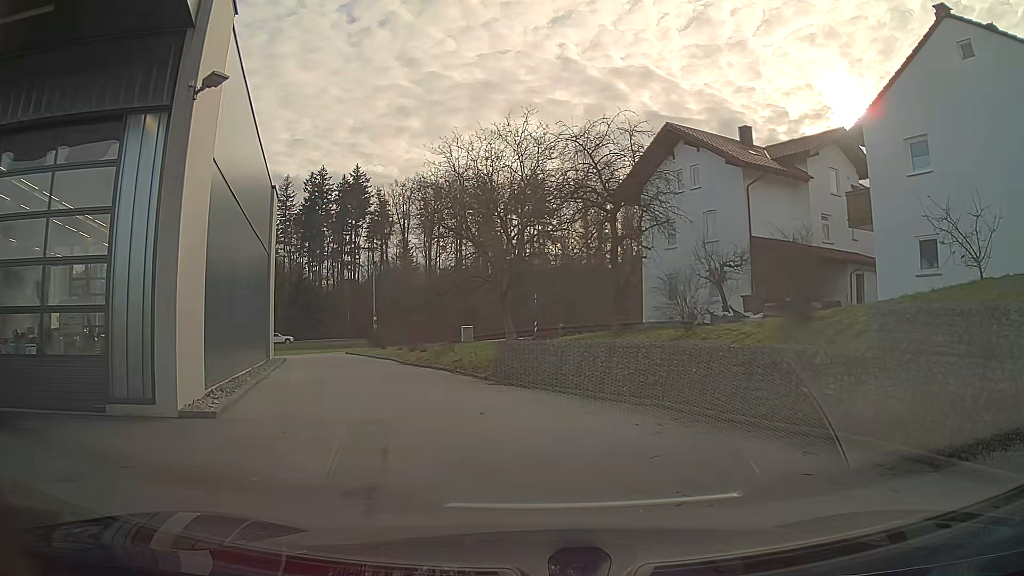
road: secondary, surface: asphalt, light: Day
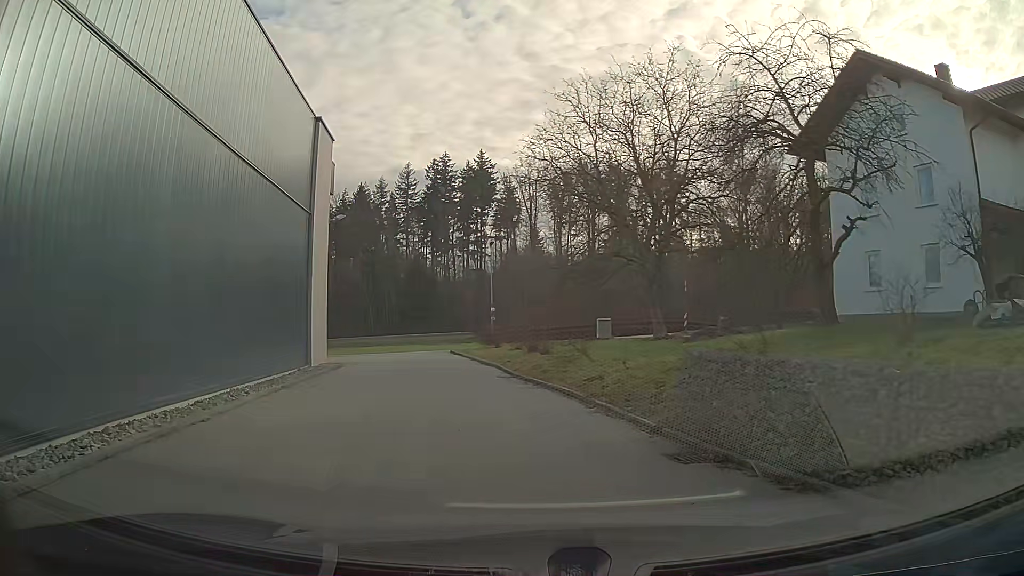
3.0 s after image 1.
(-1.0, +9.7) m; -13°
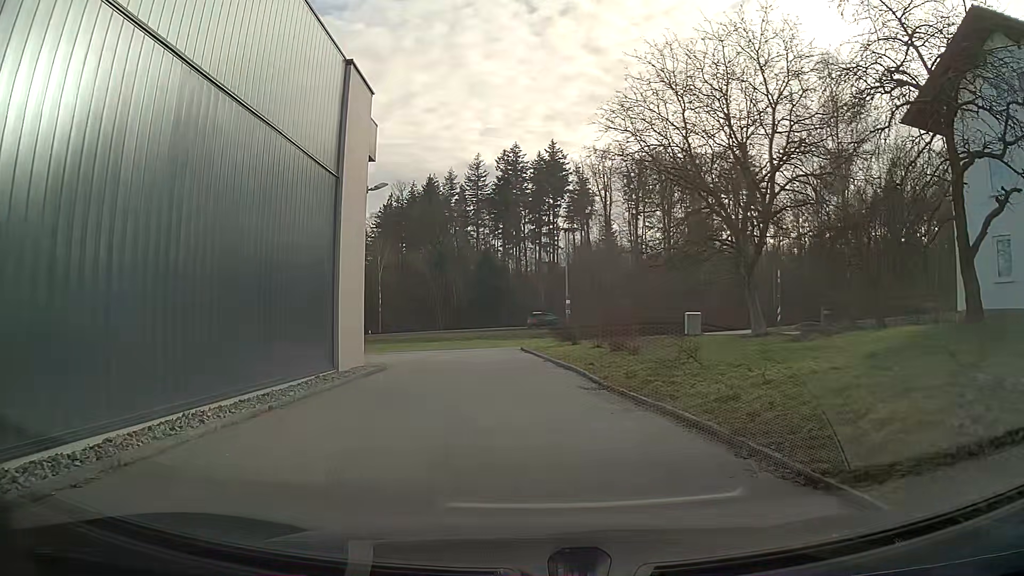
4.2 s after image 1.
(-0.2, +4.5) m; -4°
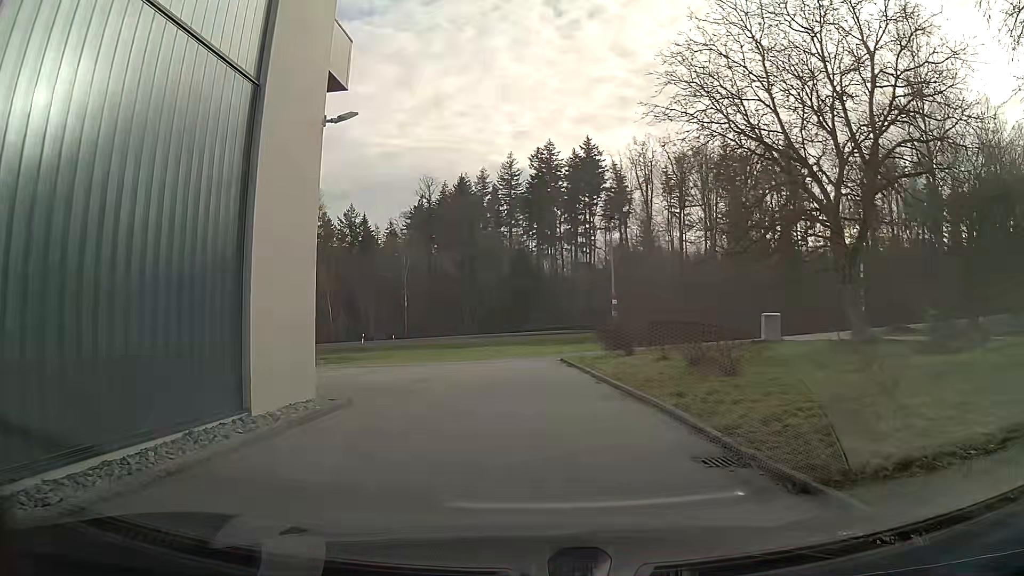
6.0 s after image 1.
(-0.1, +6.9) m; -1°
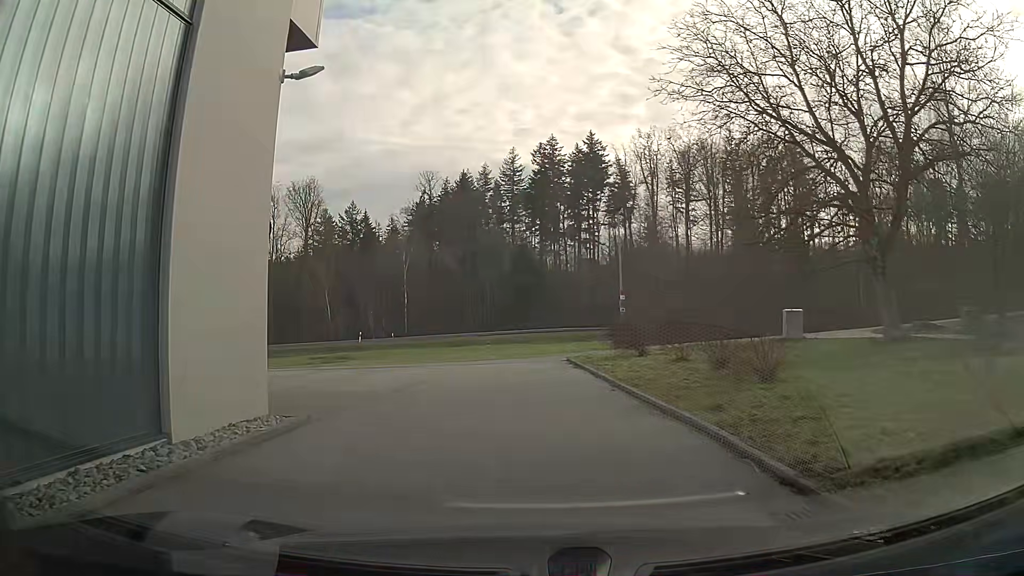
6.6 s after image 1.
(0.0, +2.2) m; -1°
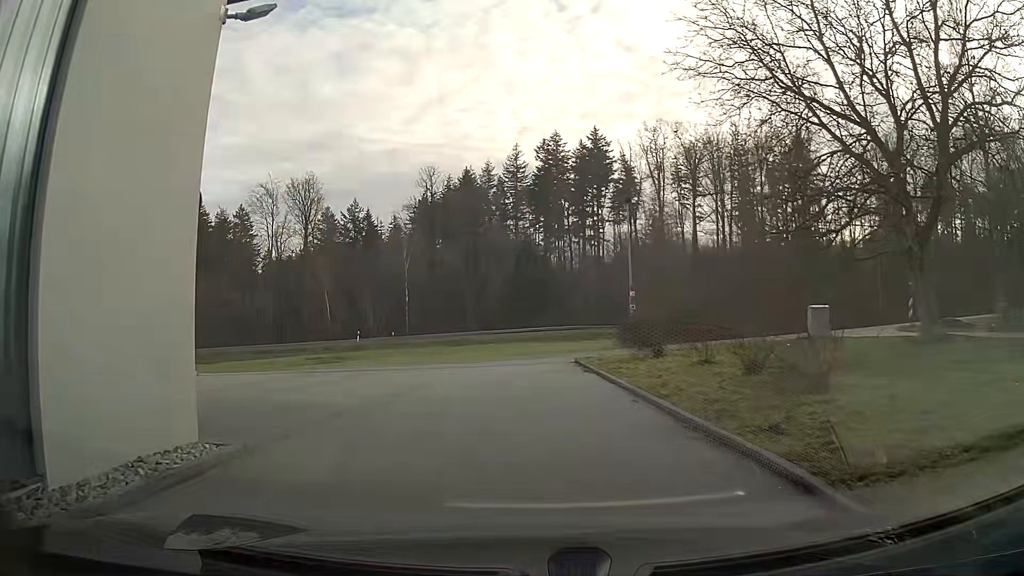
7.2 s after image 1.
(0.0, +2.2) m; -1°
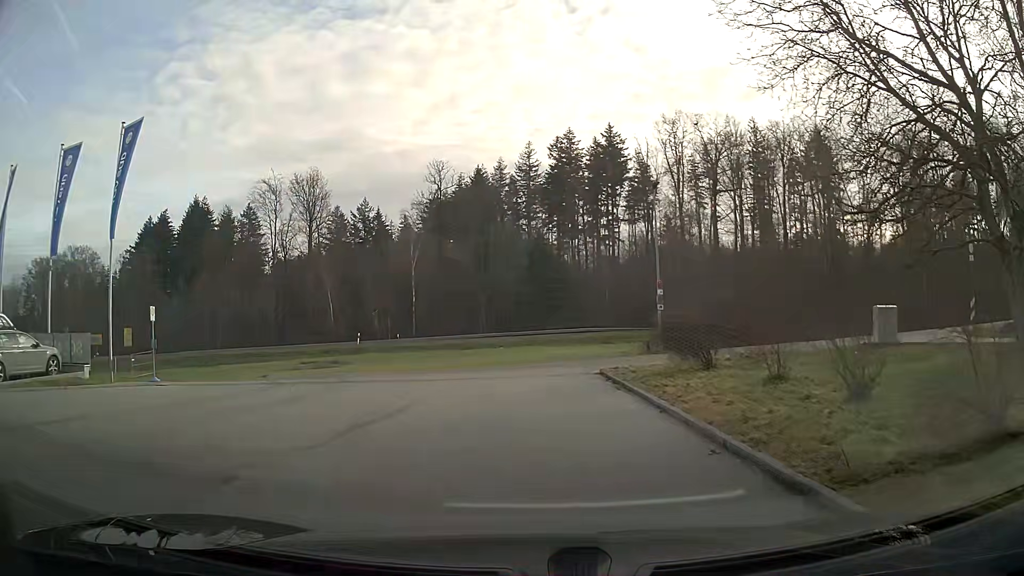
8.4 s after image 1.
(0.0, +4.3) m; -1°
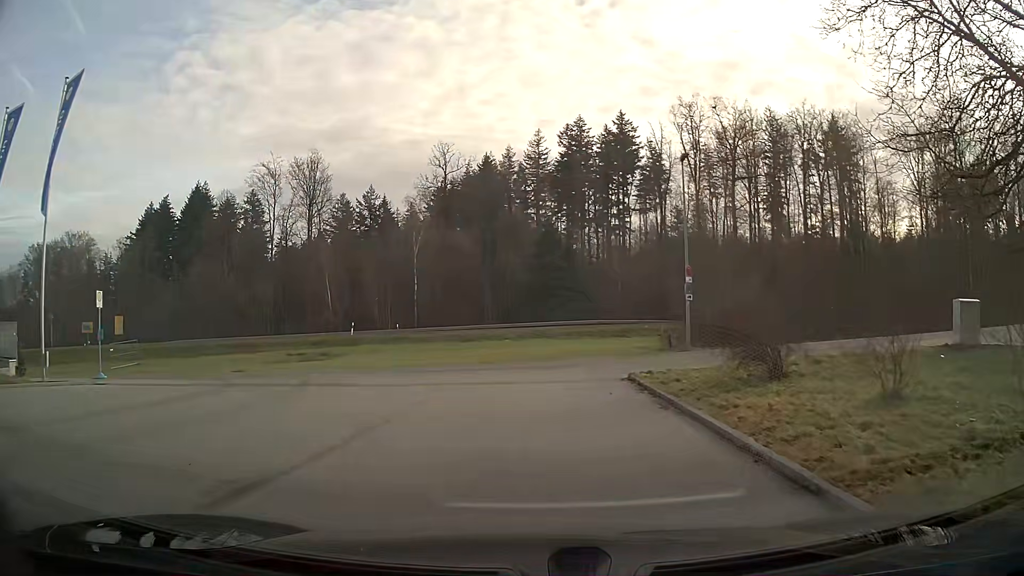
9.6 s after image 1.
(0.0, +4.2) m; -1°
(0, +10) (-1, +20) (-10, +25) (-20, +26) (-30, +27) (-40, +28) (-50, +30) (-59, +31) (-69, +35) (-73, +43) m
